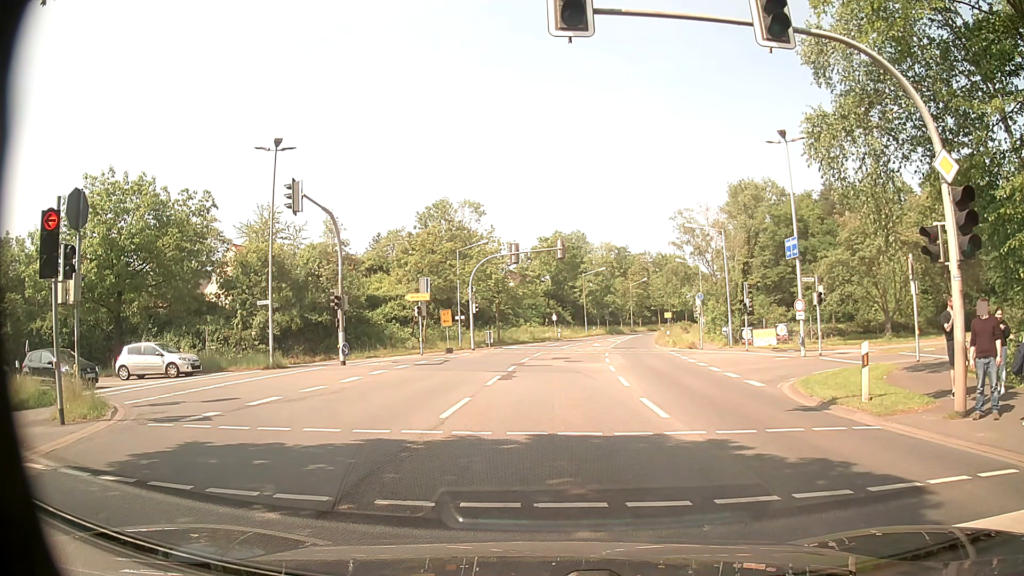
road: secondary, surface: asphalt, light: Day
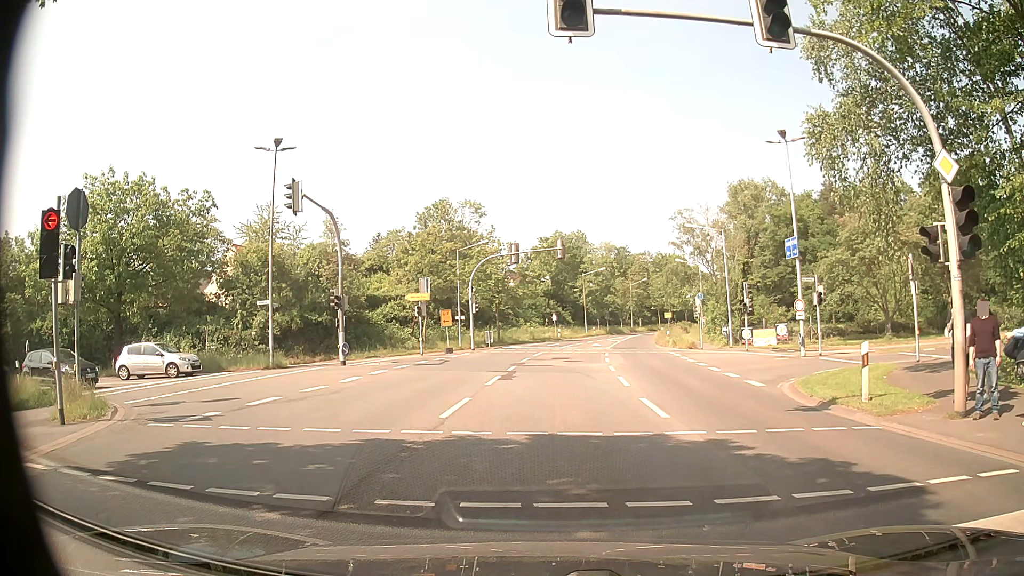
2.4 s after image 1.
(0.0, 0.0) m; 0°
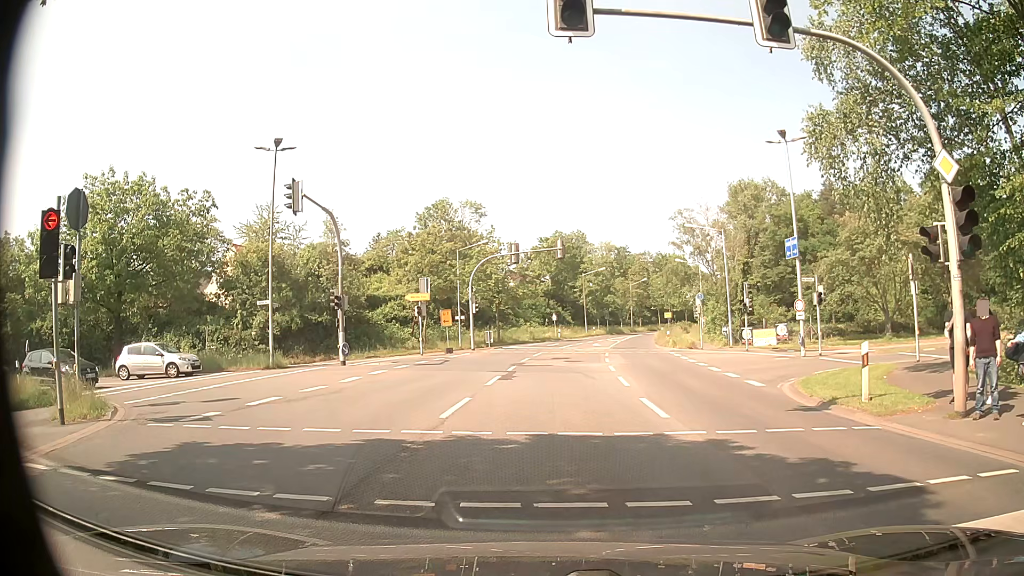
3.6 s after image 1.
(0.0, 0.0) m; 0°
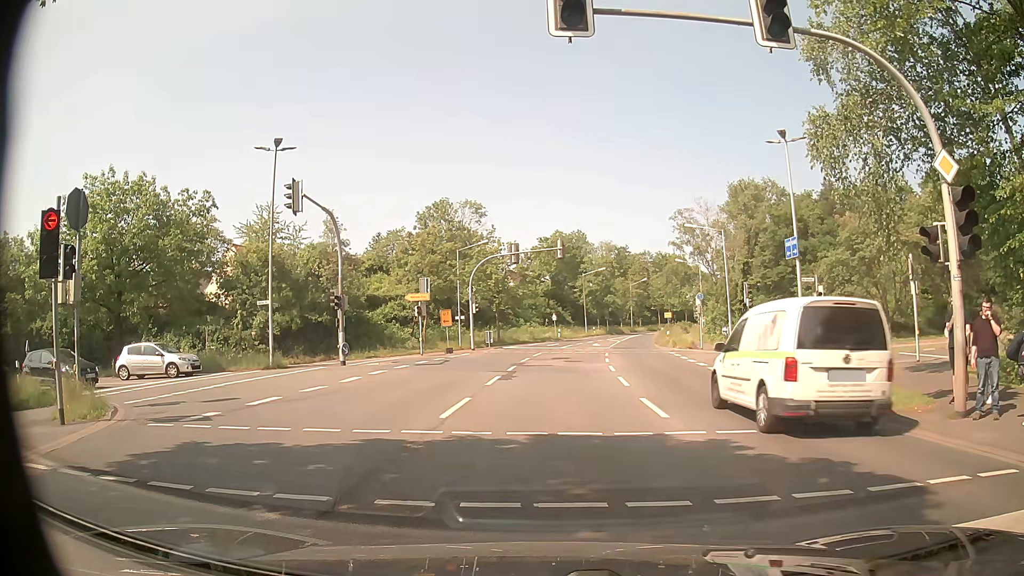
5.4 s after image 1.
(0.0, 0.0) m; 0°
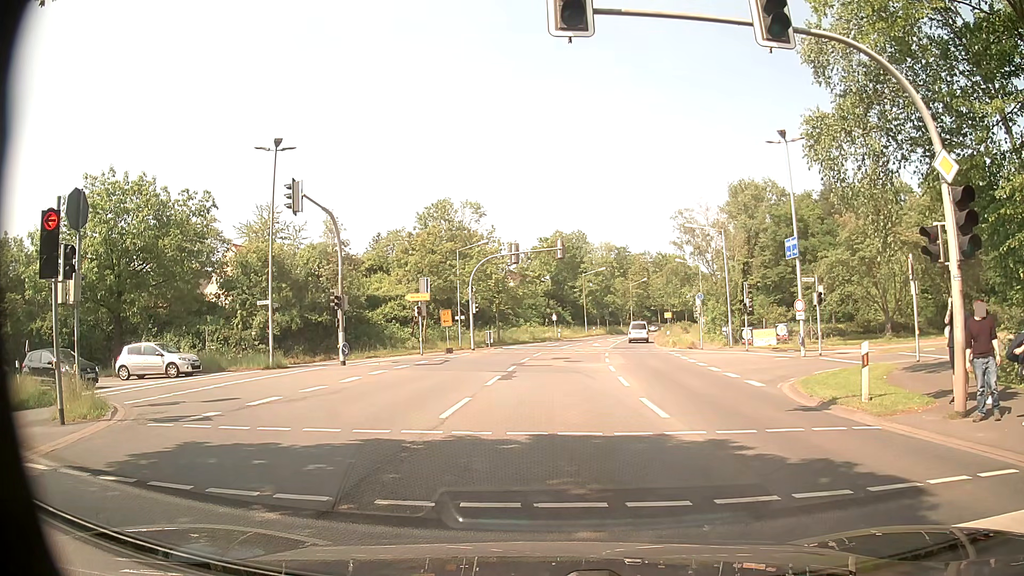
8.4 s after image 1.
(0.0, 0.0) m; 0°
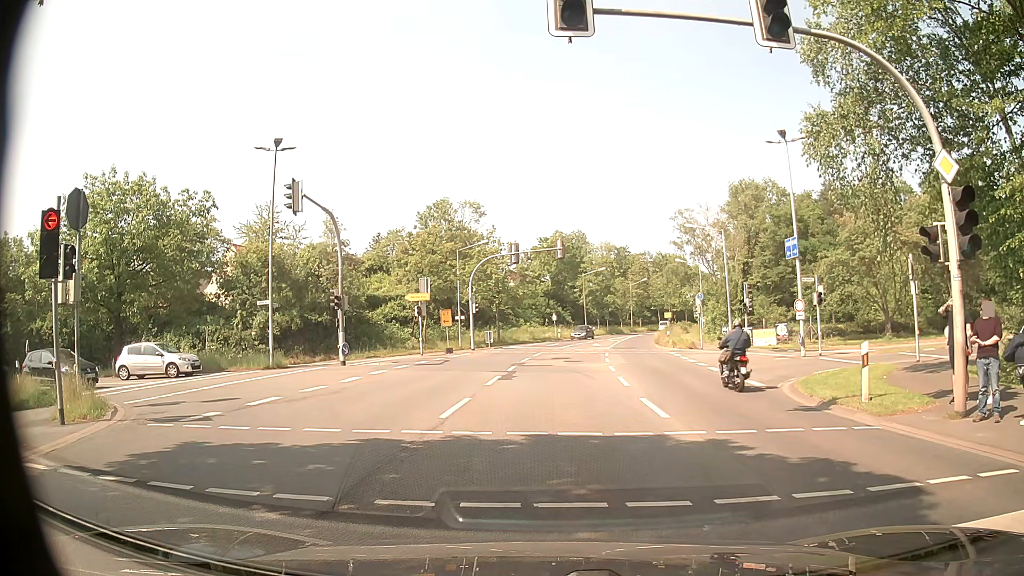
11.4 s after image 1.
(0.0, 0.0) m; 0°
